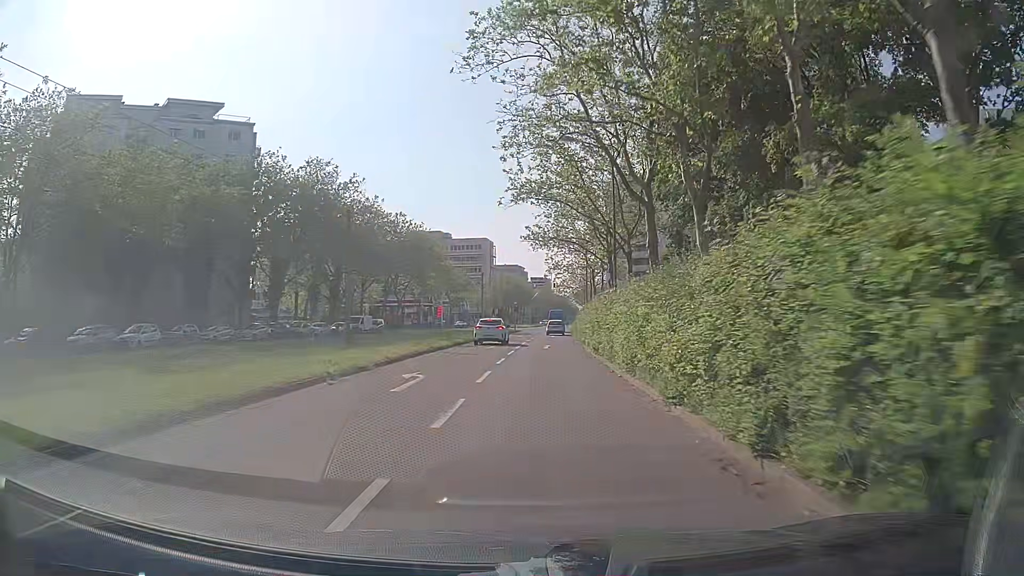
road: tertiary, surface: asphalt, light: Day
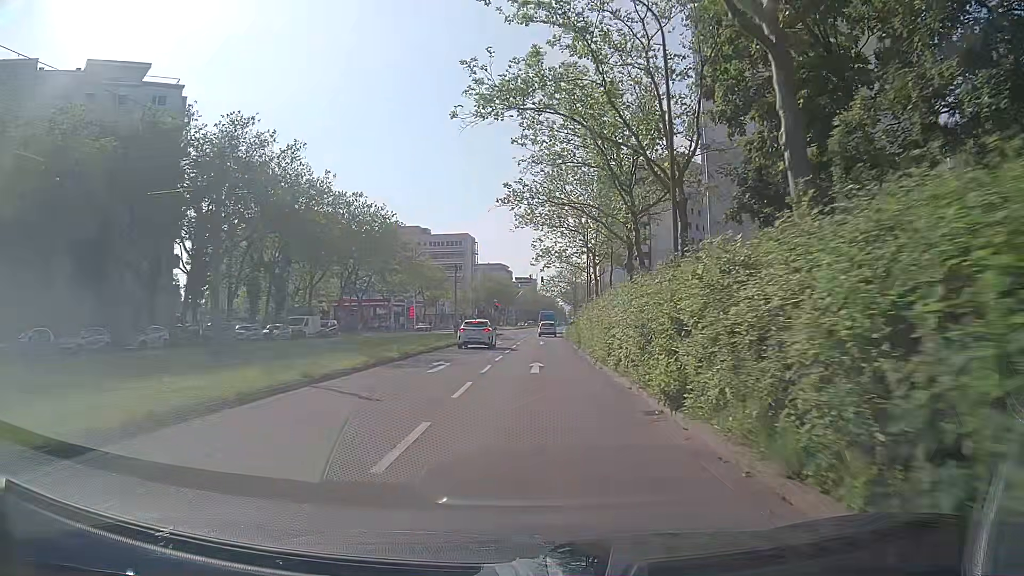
(0.0, +14.8) m; +1°
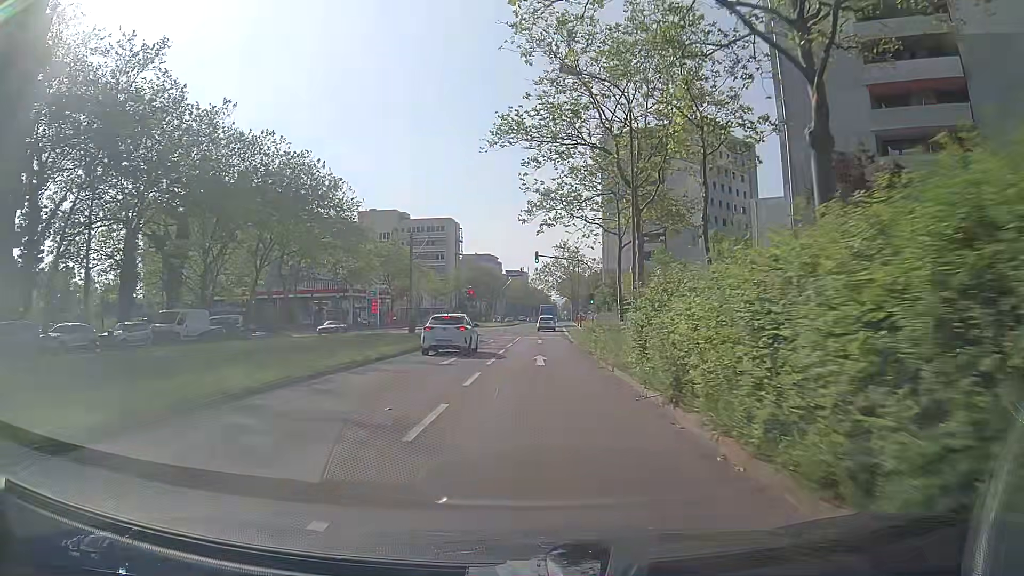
(0.0, +22.4) m; +1°
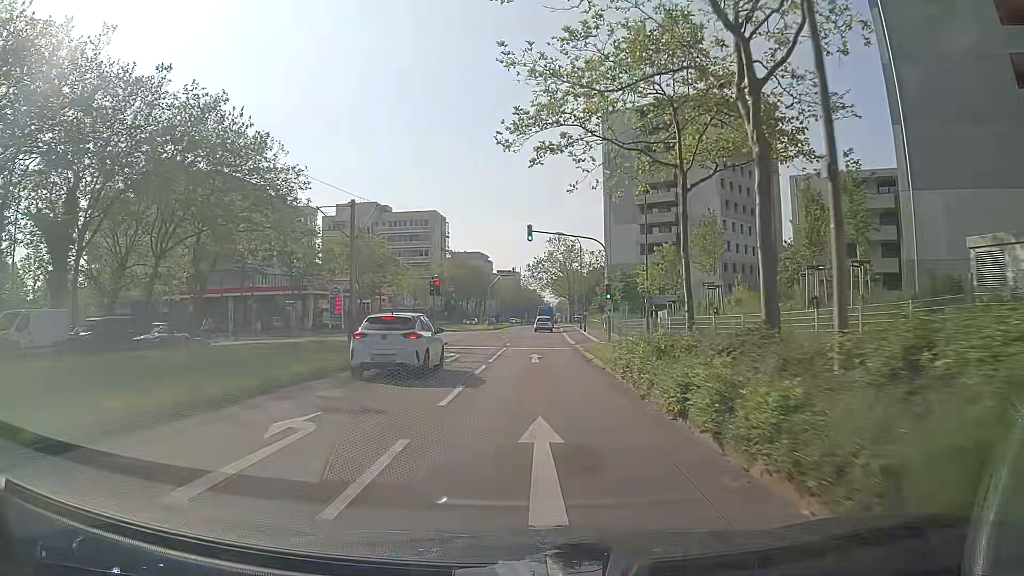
(0.0, +14.8) m; 0°
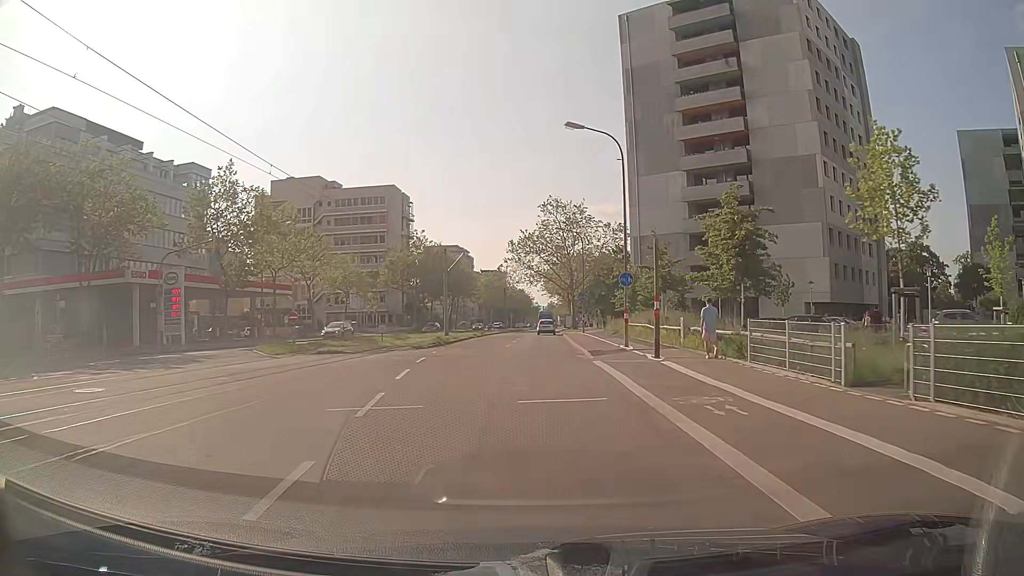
(+0.4, +37.0) m; +1°
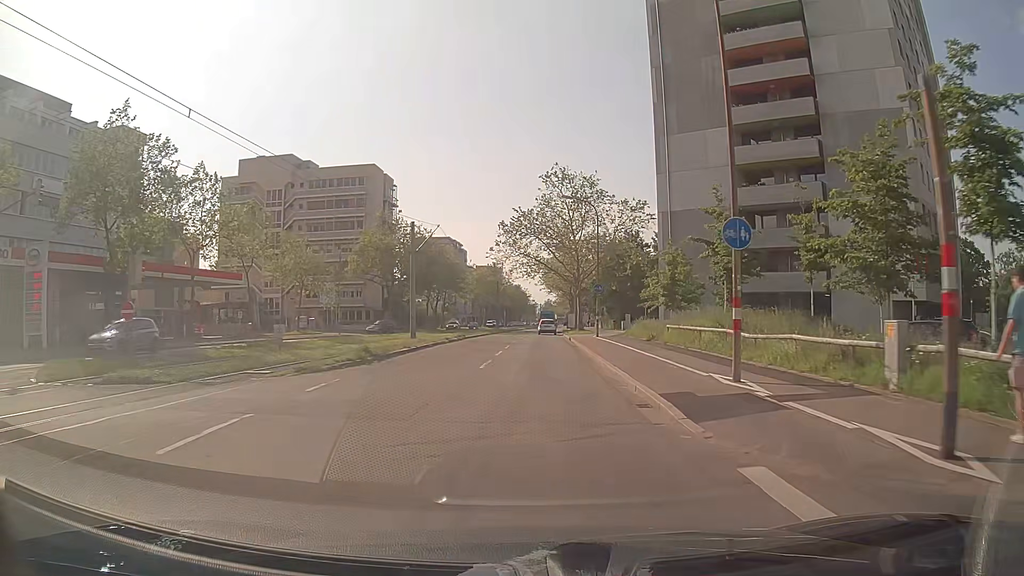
(0.0, +15.3) m; 0°
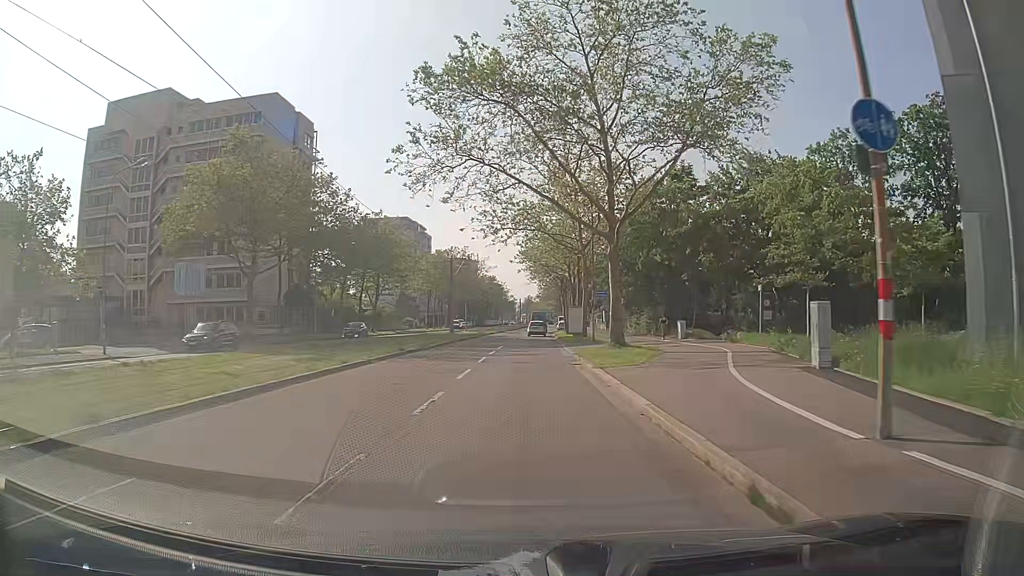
(+0.7, +37.9) m; +2°
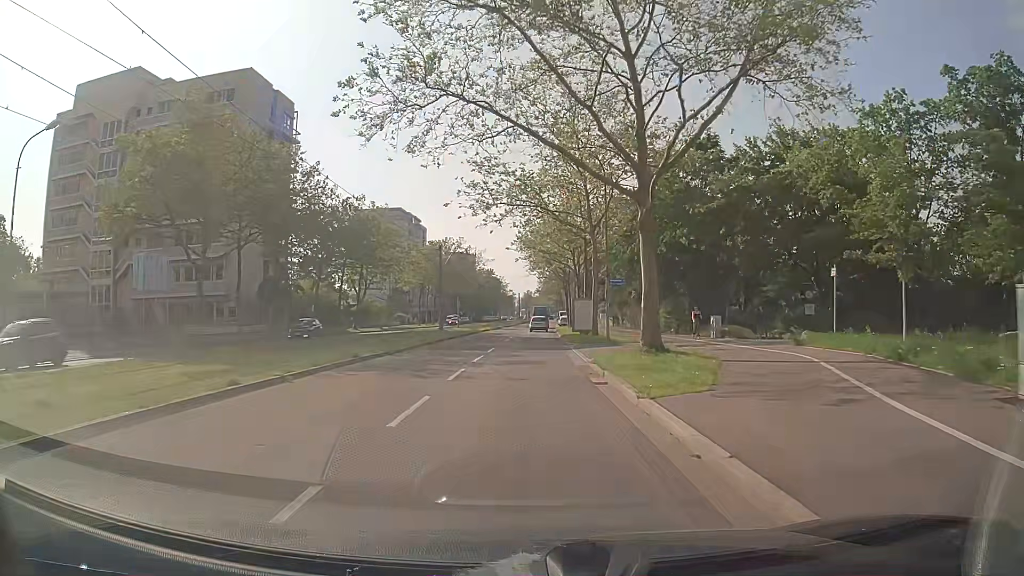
(0.0, +7.5) m; -1°
(0, +10) (0, +20) (0, +30) (0, +40) (+1, +50) (+1, +60) (+1, +70) (+2, +80) (+2, +90) (+2, +100) m
